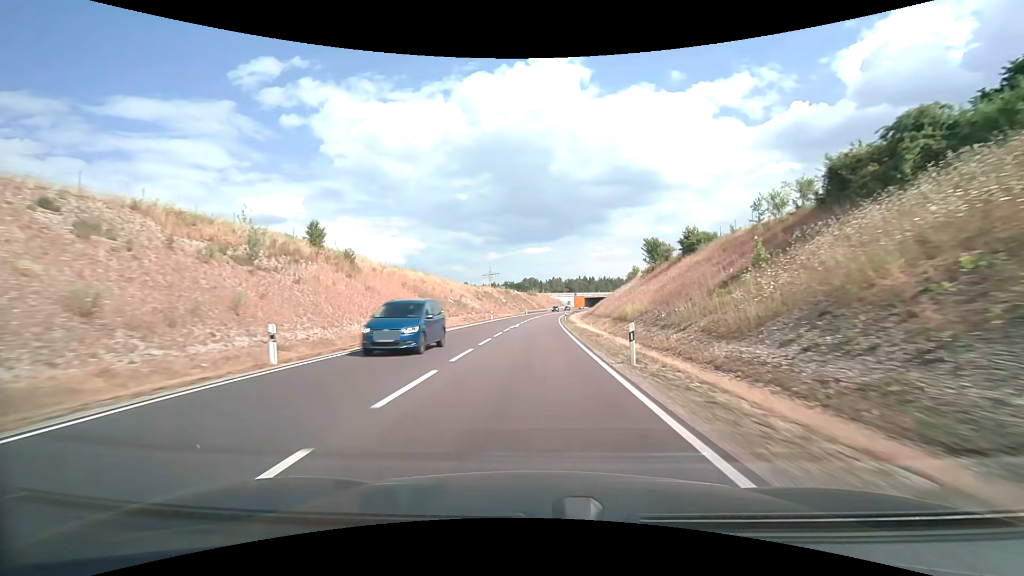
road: primary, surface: asphalt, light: Day
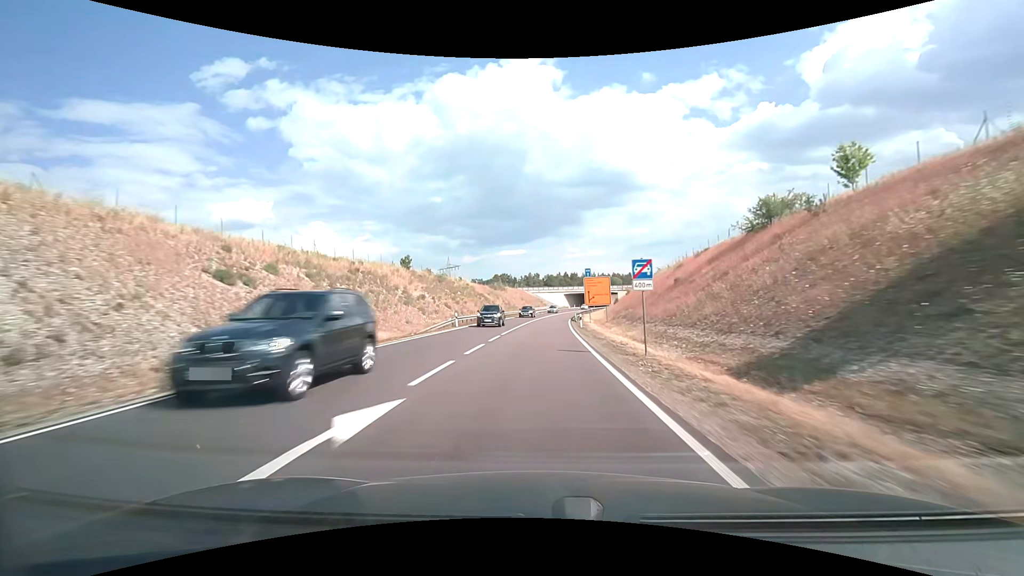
(+1.8, +76.2) m; +3°
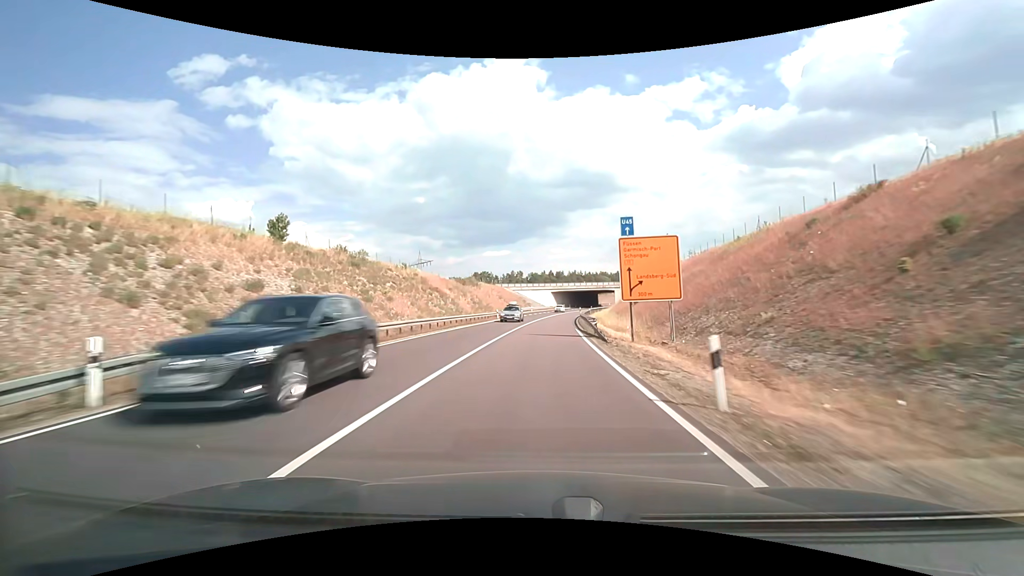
(+0.3, +30.0) m; +2°
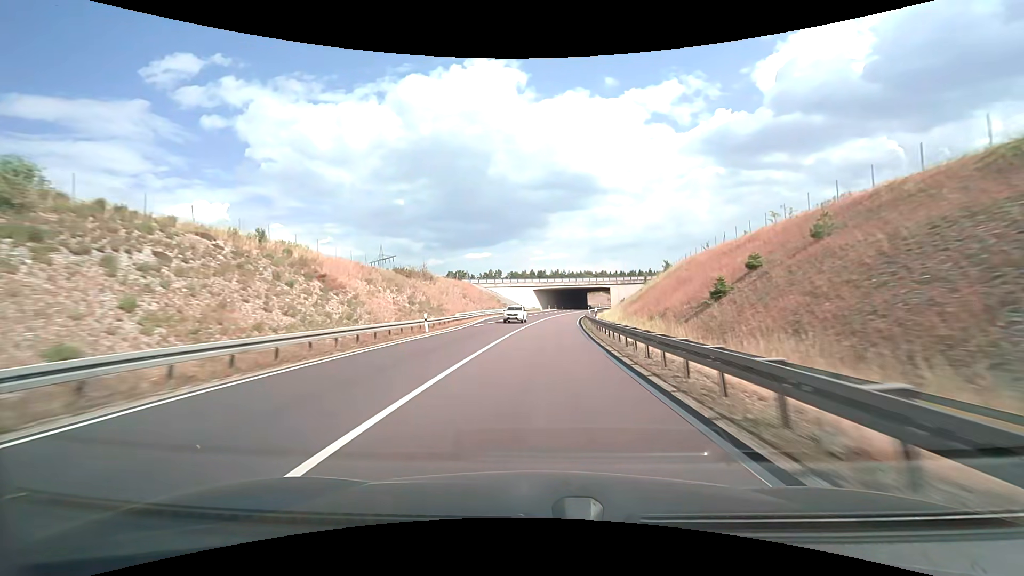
(+0.6, +29.7) m; +2°
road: trunk
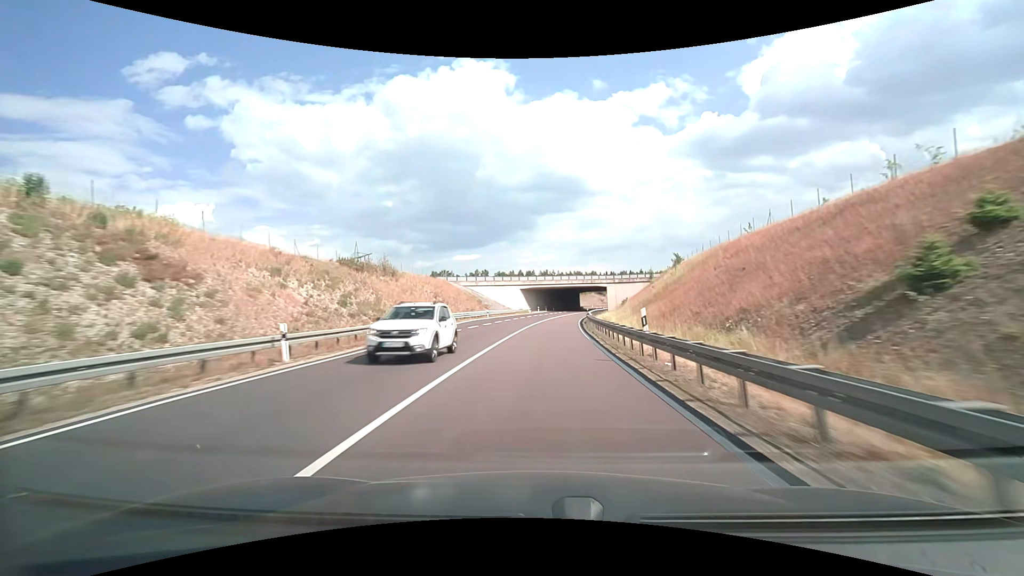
(+0.2, +14.8) m; +1°
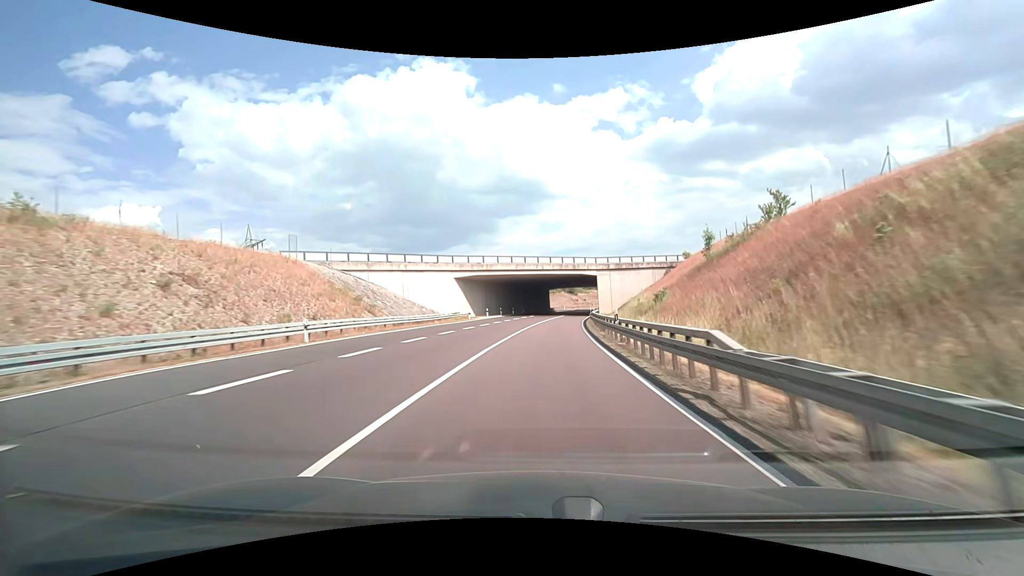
(+1.6, +44.1) m; +4°
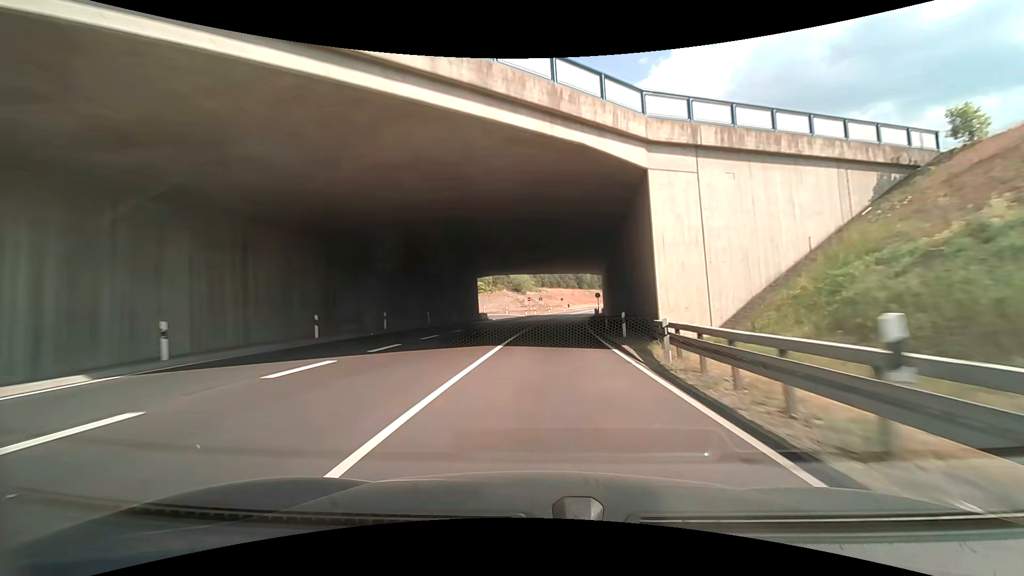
(+3.2, +57.7) m; +7°
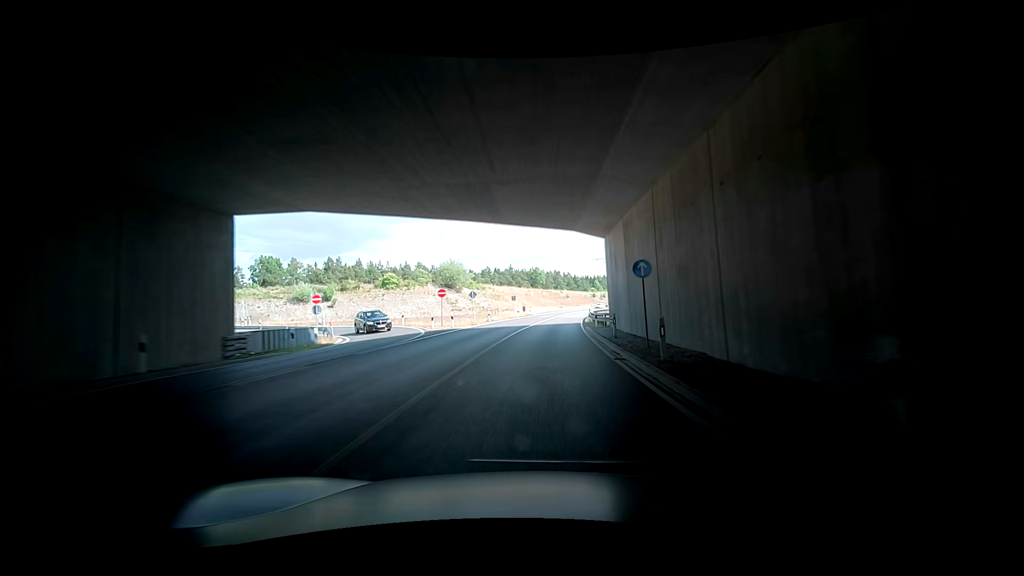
(+3.2, +41.9) m; +4°
(0, +10) (0, +20) (0, +30) (+1, +40) (+2, +50) (+3, +60) (+4, +70) (+6, +80) (+8, +89) (+10, +99) m
